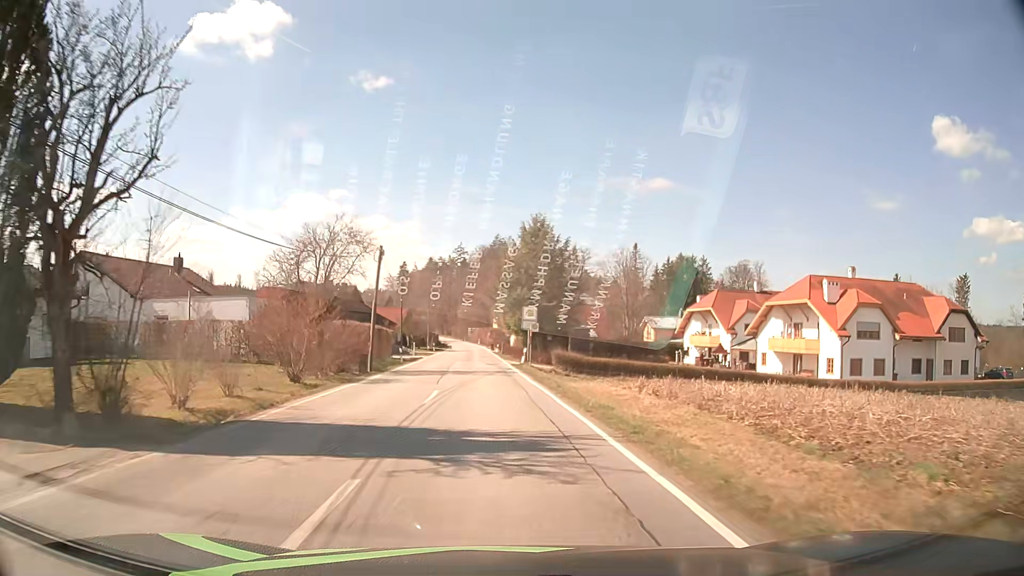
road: tertiary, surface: asphalt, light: Day
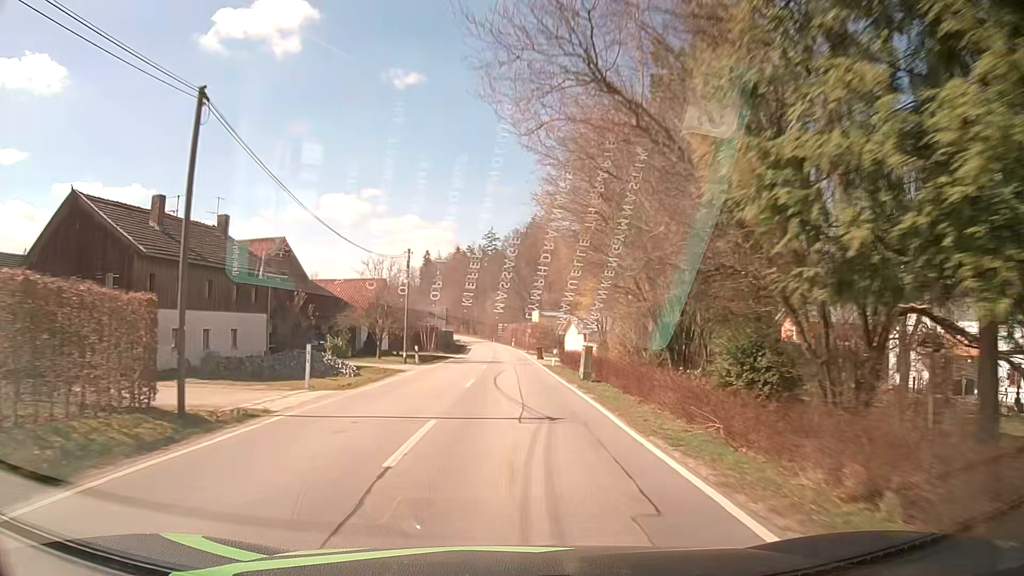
(-1.7, +43.9) m; -3°
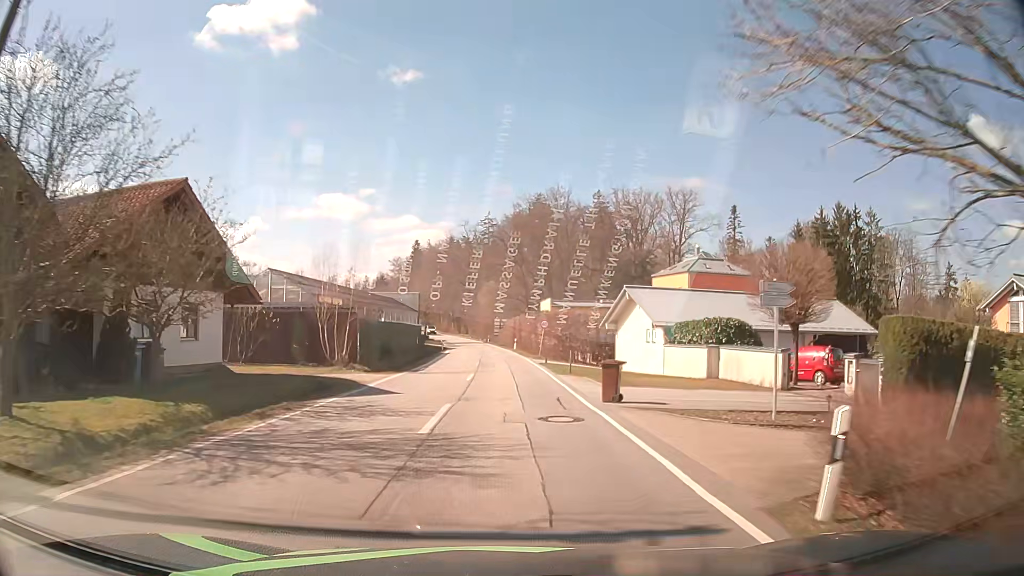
(+0.1, +33.2) m; 0°
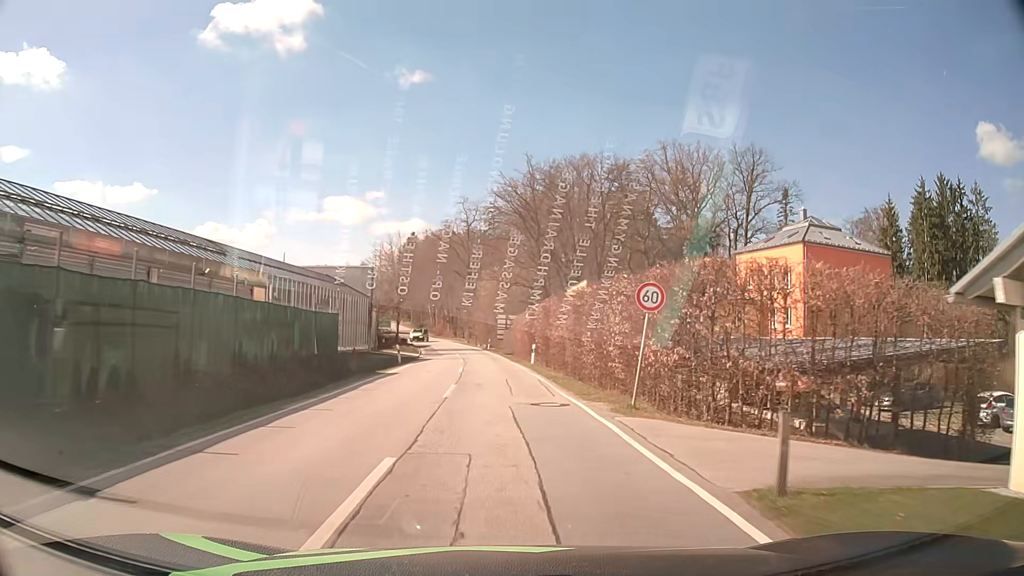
(-0.1, +30.5) m; -1°
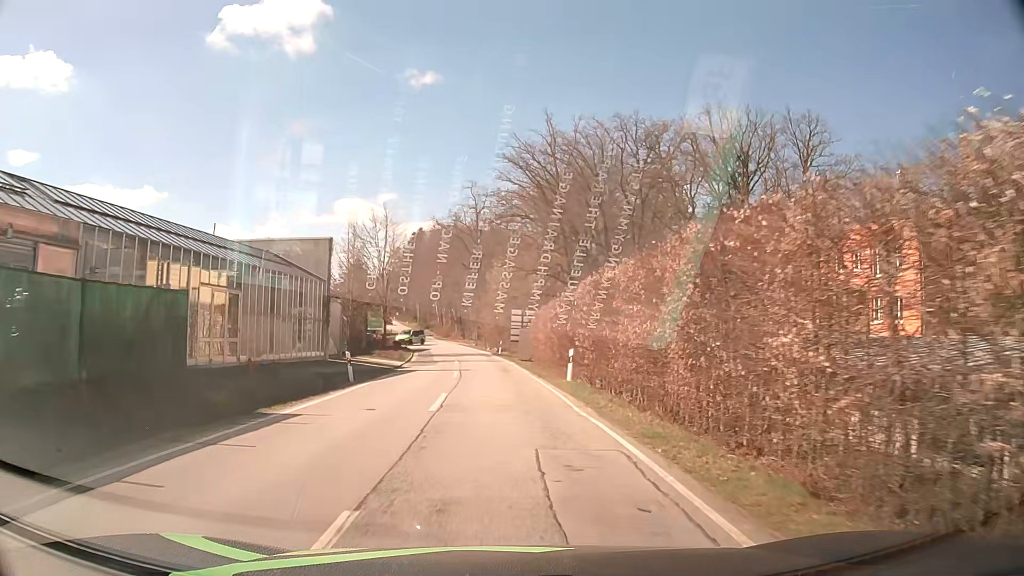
(-0.1, +14.4) m; 0°
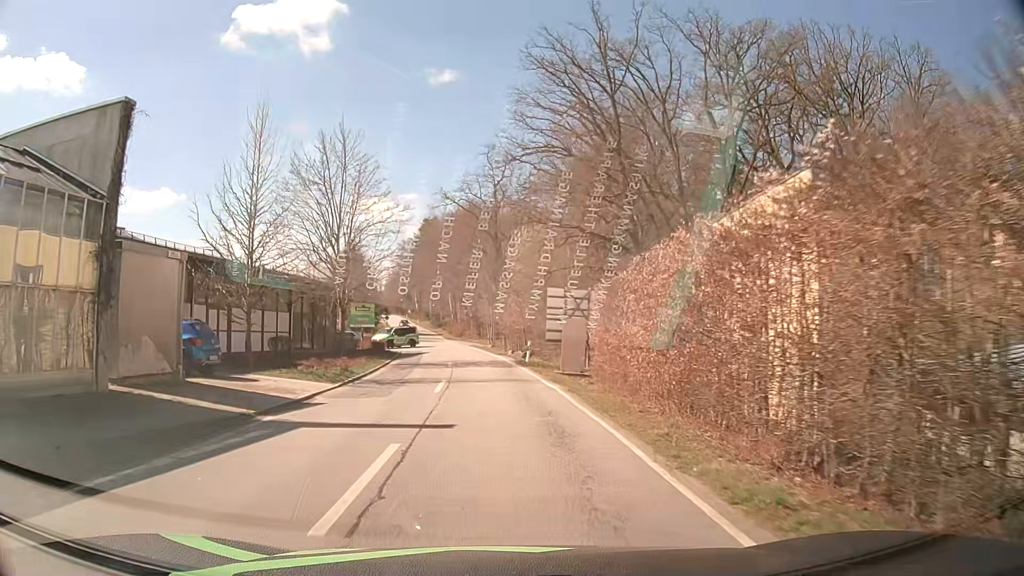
(-0.6, +20.2) m; -3°
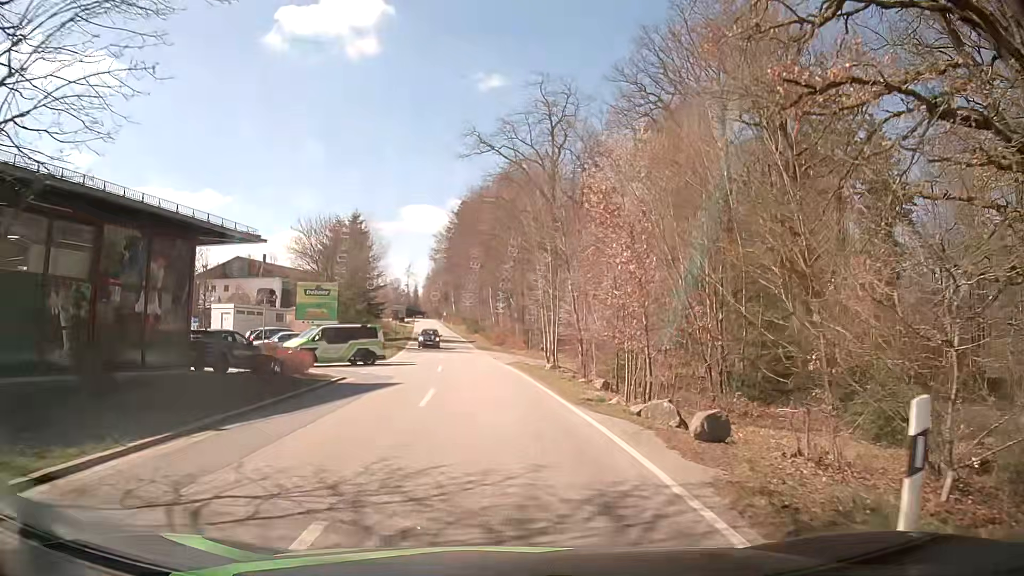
(-0.8, +28.0) m; -4°
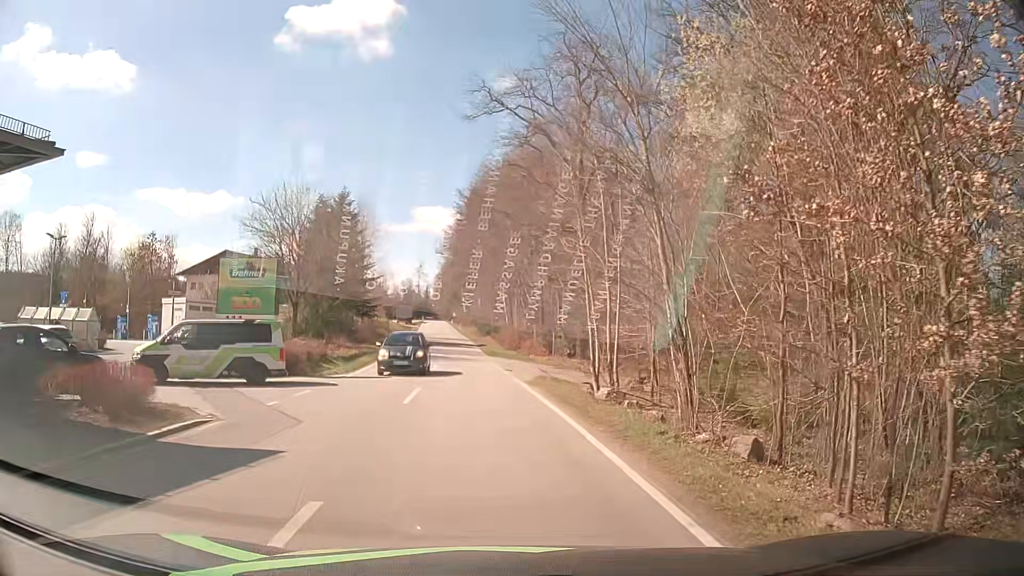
(-0.2, +11.3) m; 0°
